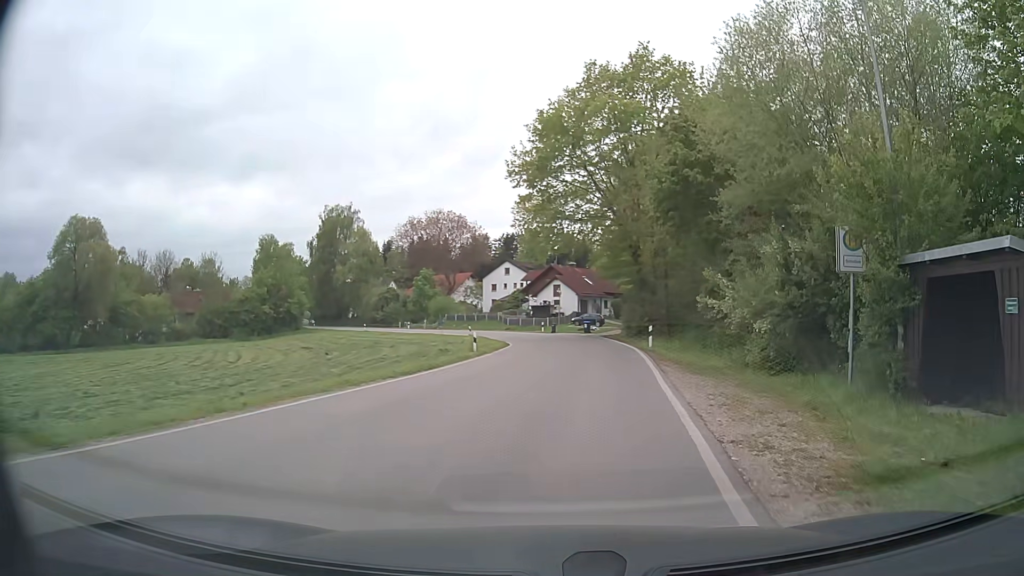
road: secondary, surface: asphalt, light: Day
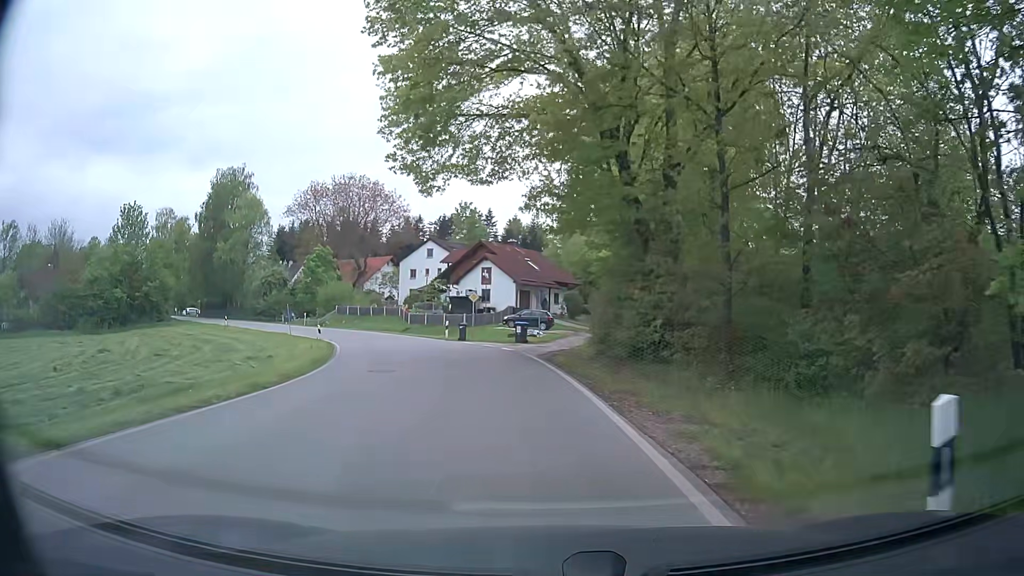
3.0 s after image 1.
(+2.3, +27.0) m; +4°
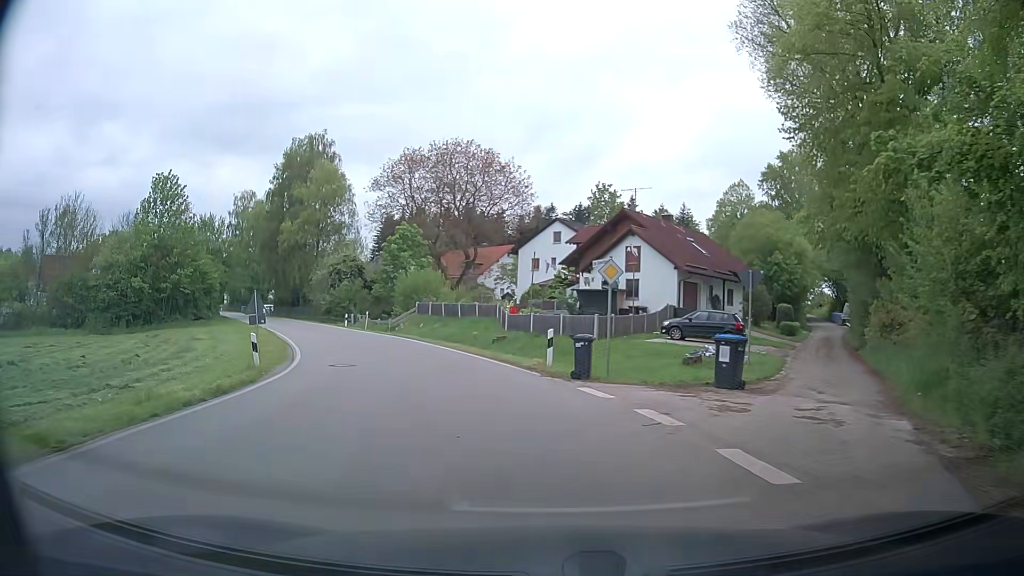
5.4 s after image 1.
(-1.7, +21.0) m; -12°
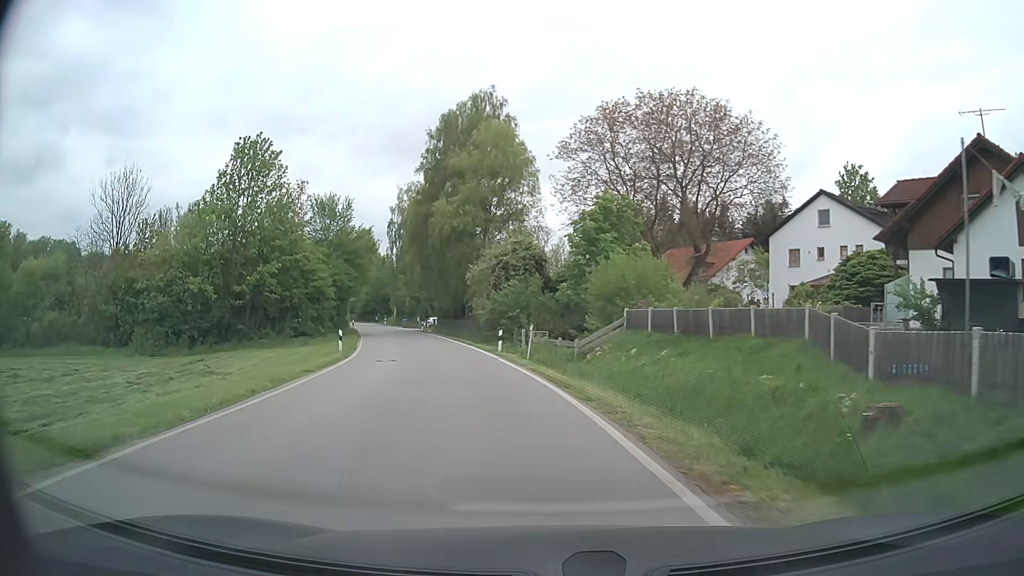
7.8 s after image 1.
(-3.4, +21.7) m; -18°
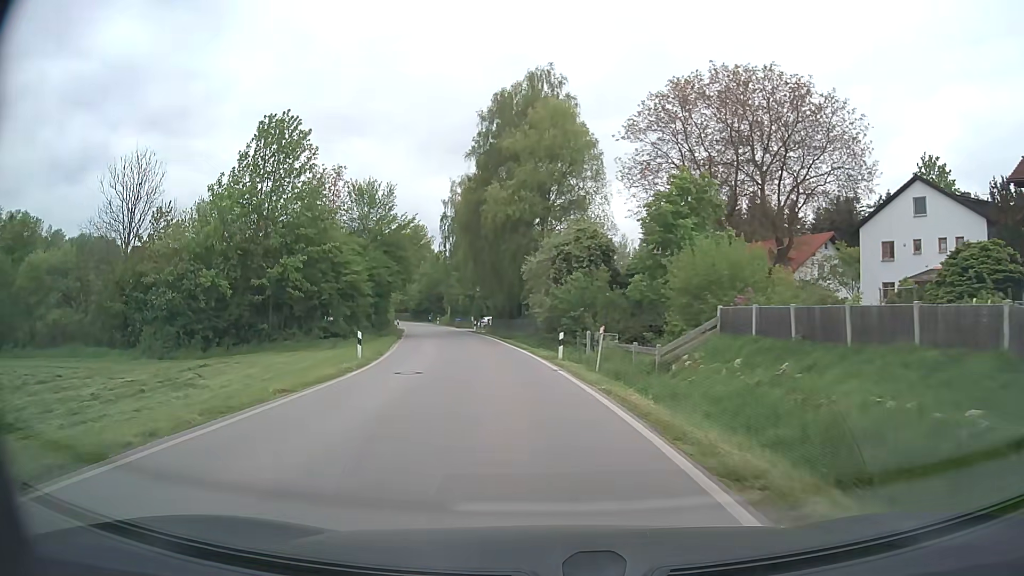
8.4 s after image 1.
(-0.2, +6.0) m; -5°
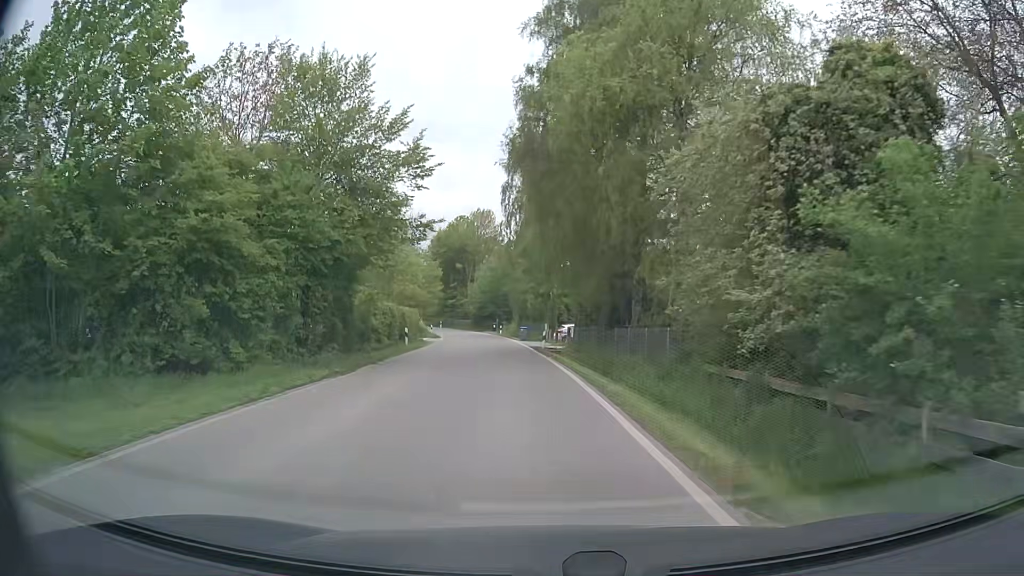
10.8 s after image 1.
(-1.5, +26.2) m; -6°
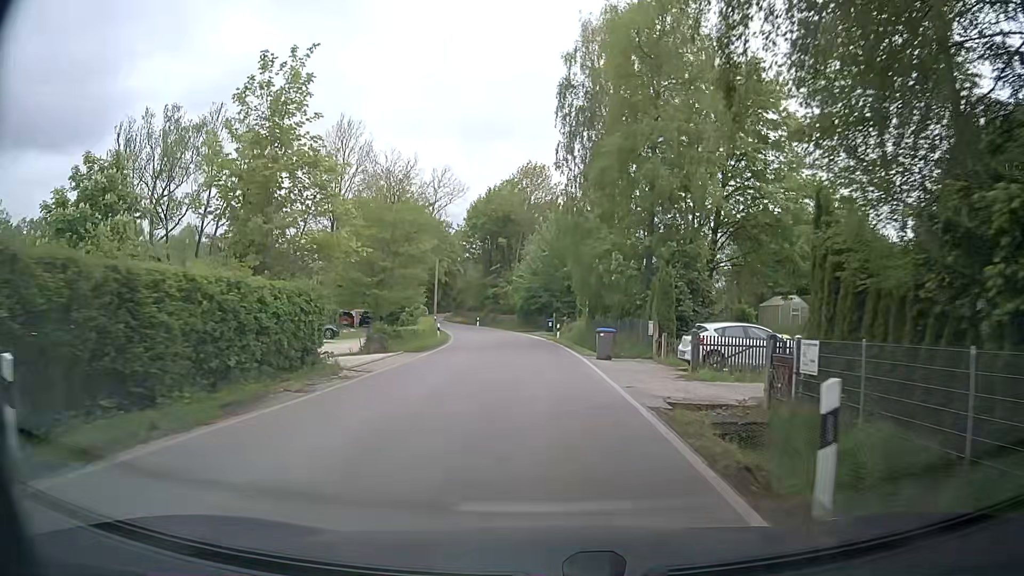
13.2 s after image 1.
(-1.5, +28.8) m; -6°
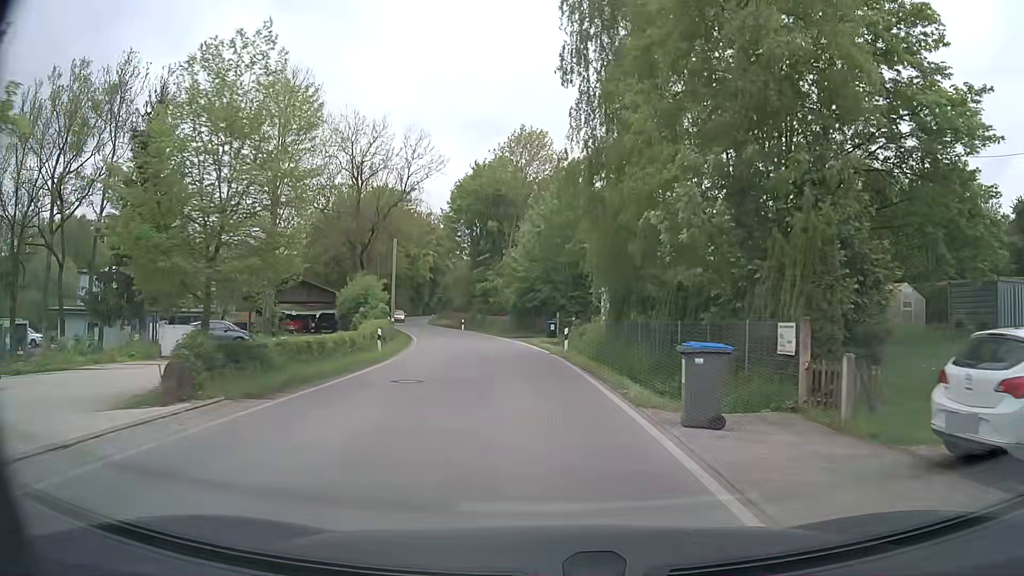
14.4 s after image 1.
(+0.1, +14.5) m; 0°
(0, +10) (-1, +20) (-2, +30) (-3, +40) (-6, +50) (-8, +59) (-12, +69) (-15, +78) (-17, +88) (-18, +98) m
